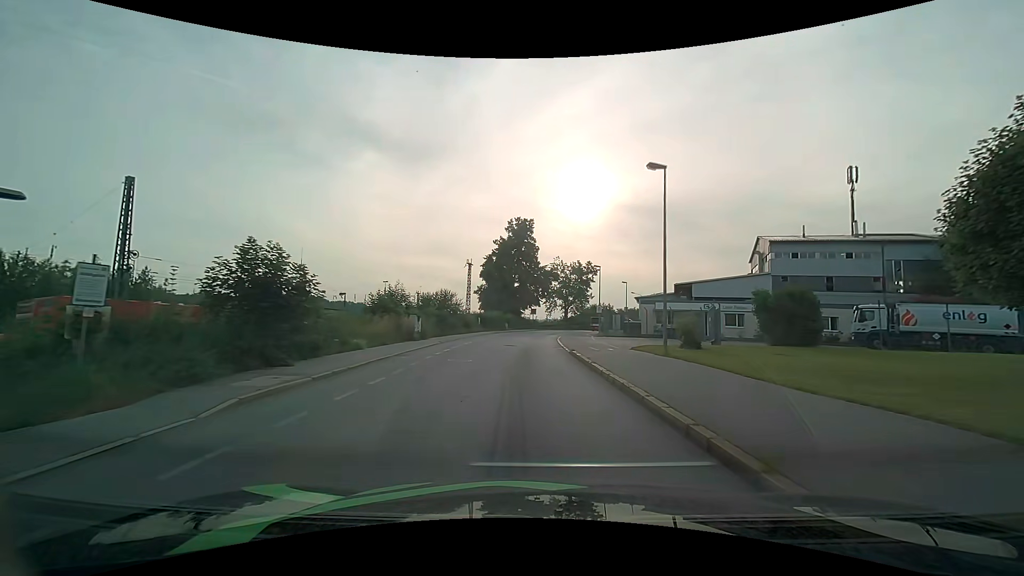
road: residential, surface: asphalt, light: Day
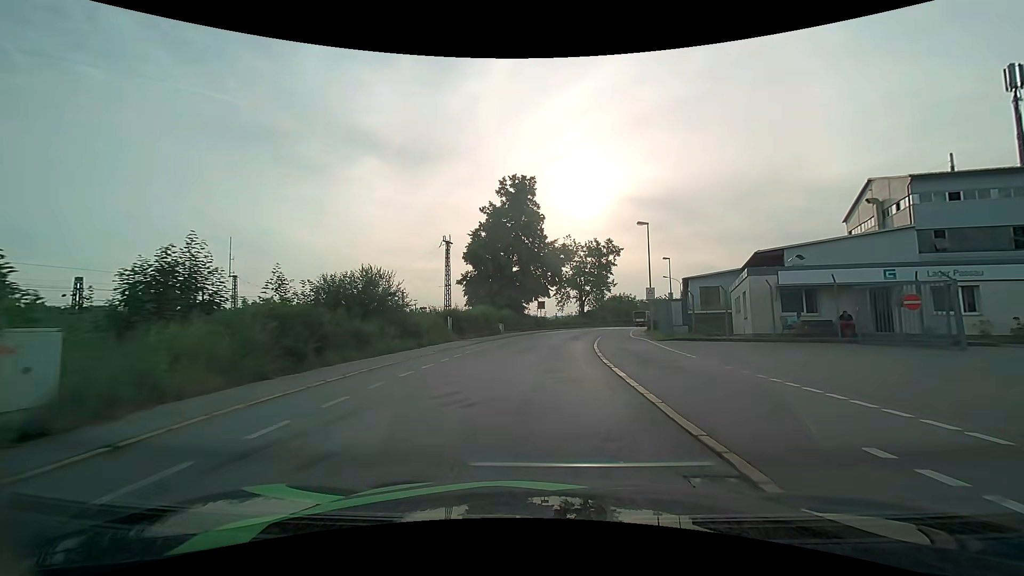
(-0.3, +23.1) m; -1°
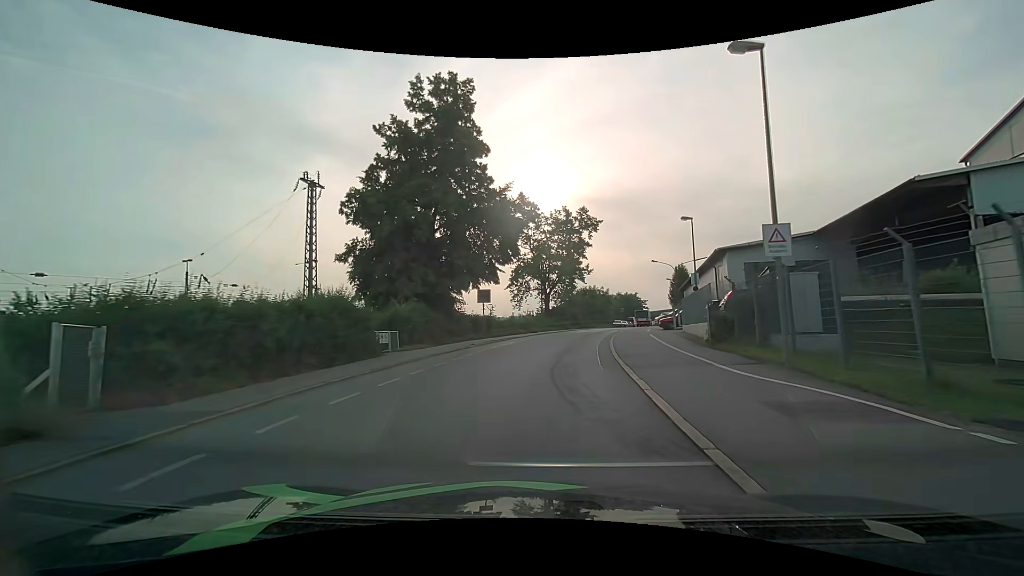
(+0.9, +23.8) m; +5°
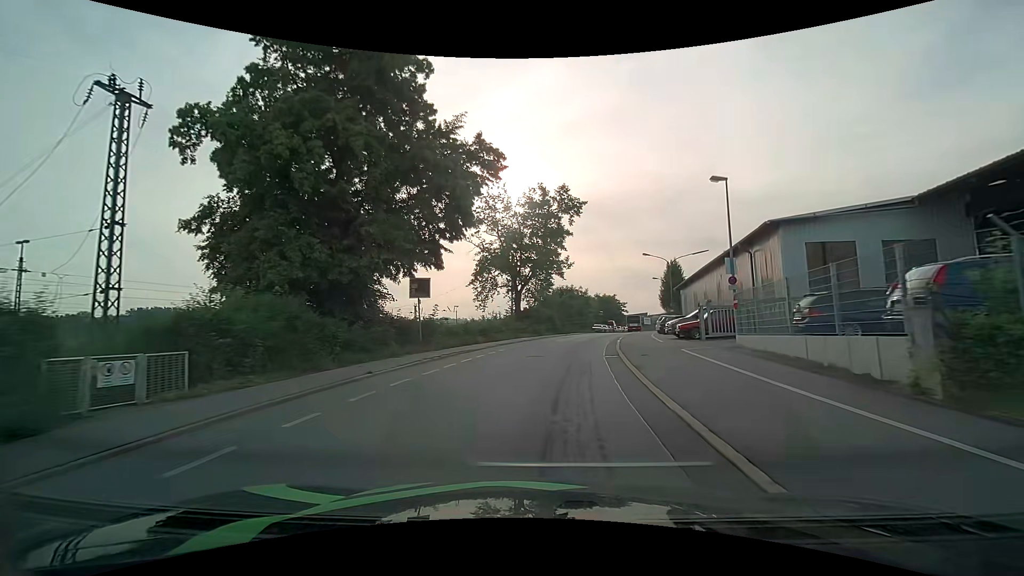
(+0.3, +11.8) m; +3°
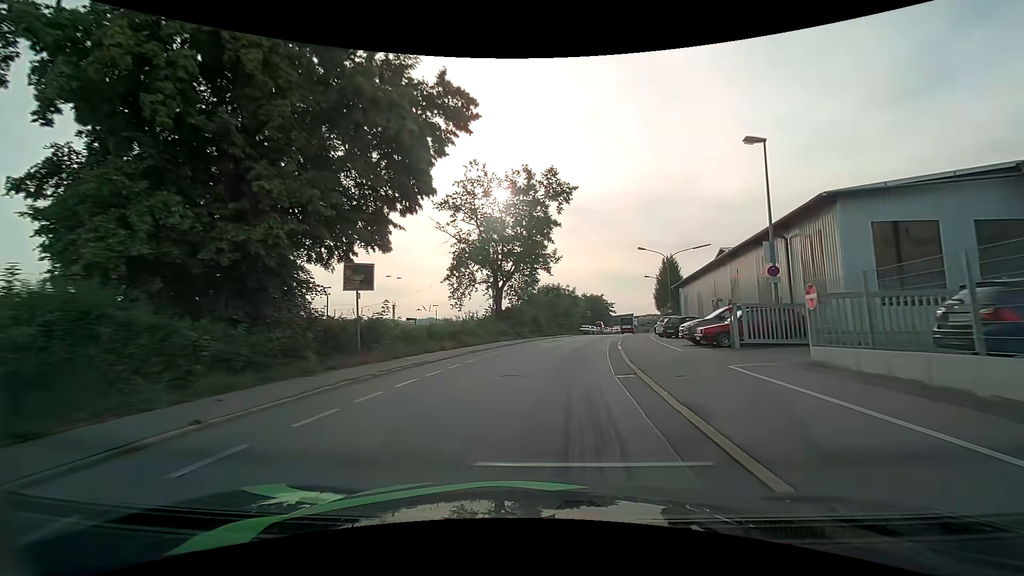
(+0.1, +6.0) m; +2°
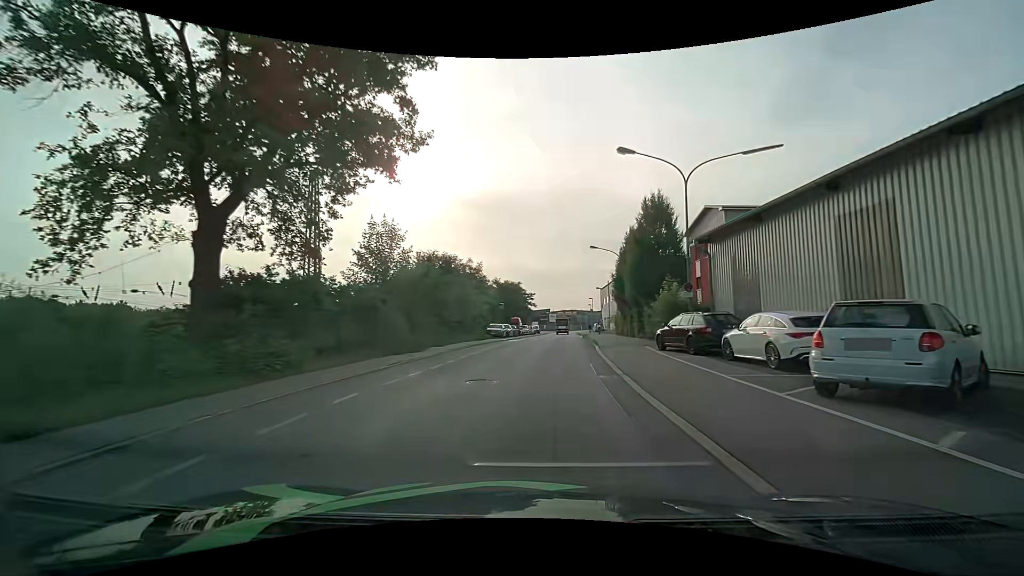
(+2.9, +30.7) m; +9°
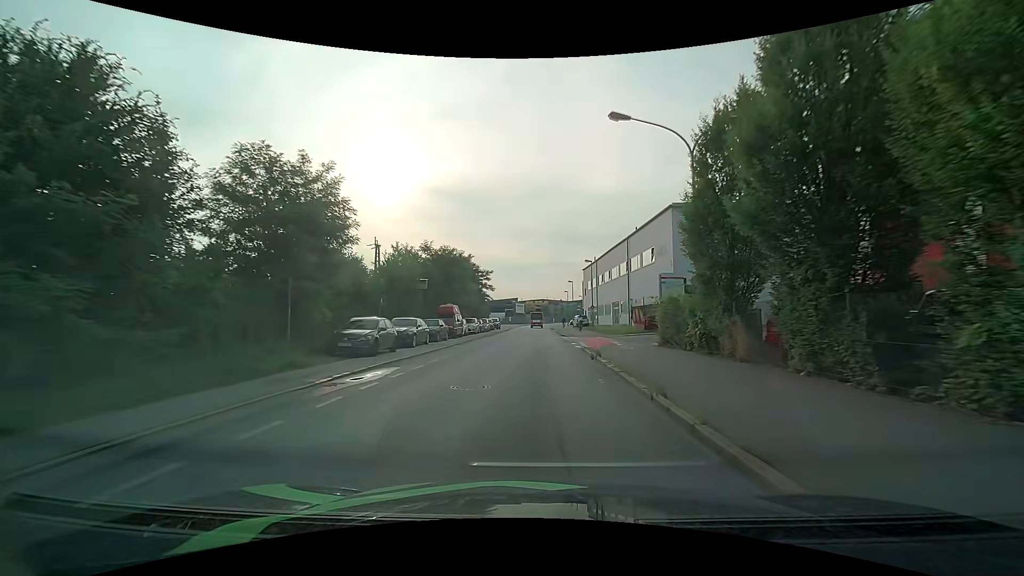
(+1.6, +30.9) m; +4°
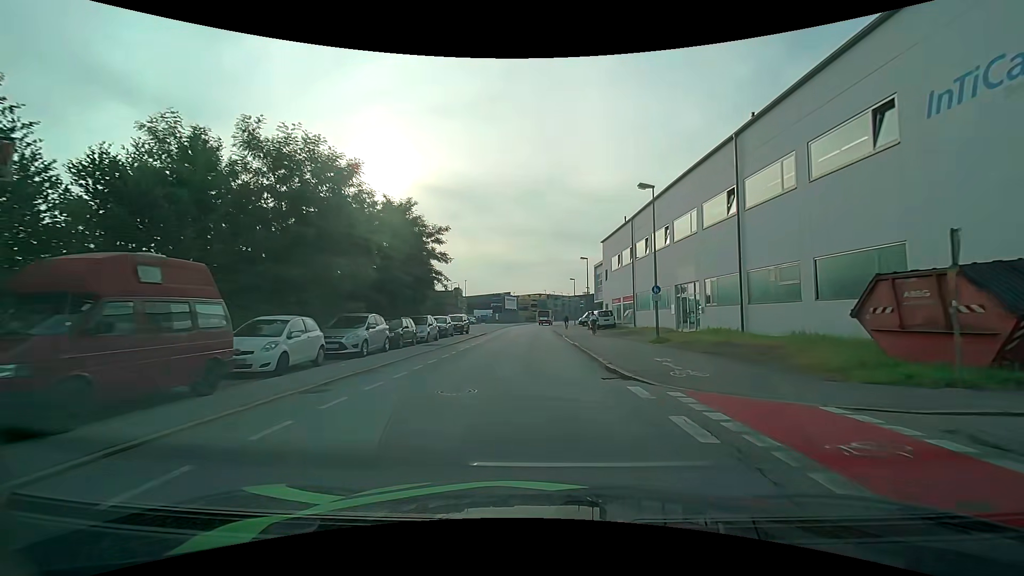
(+0.1, +30.5) m; 0°
(0, +10) (0, +20) (0, +30) (0, +40) (0, +50) (0, +60) (0, +70) (+1, +80) (+1, +90) (+3, +100) m
